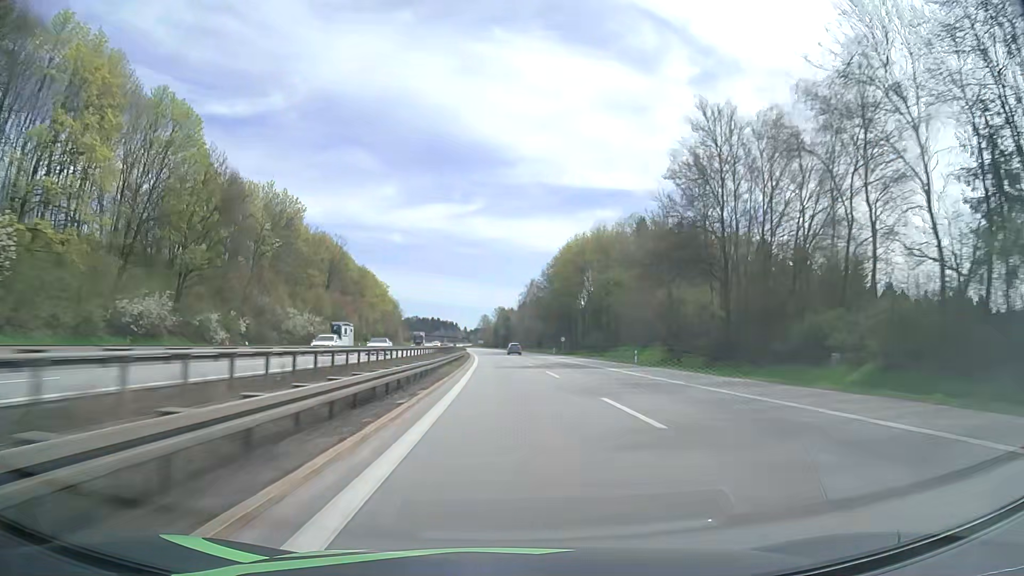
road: motorway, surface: asphalt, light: Day
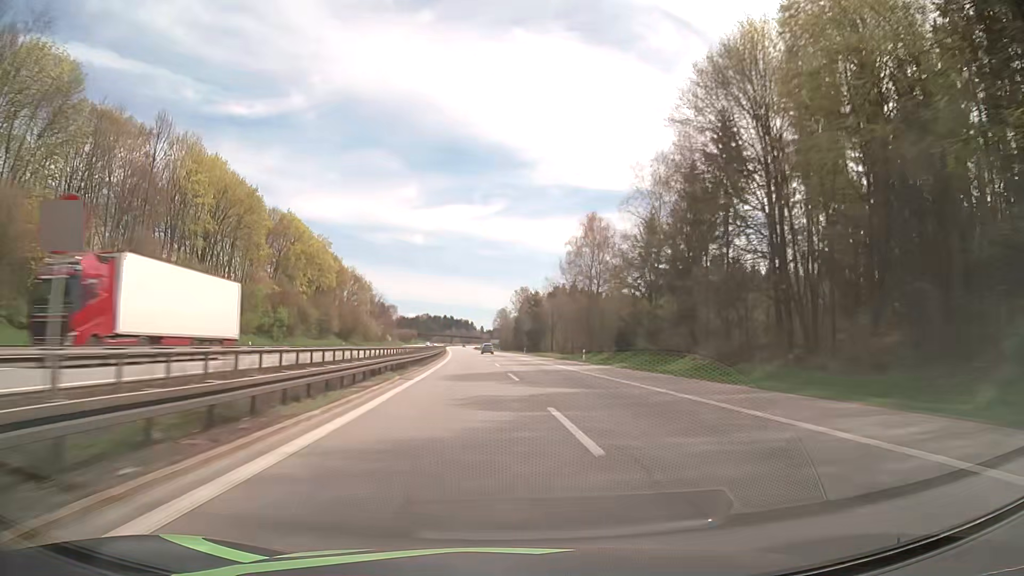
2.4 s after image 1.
(-1.5, +92.1) m; -2°
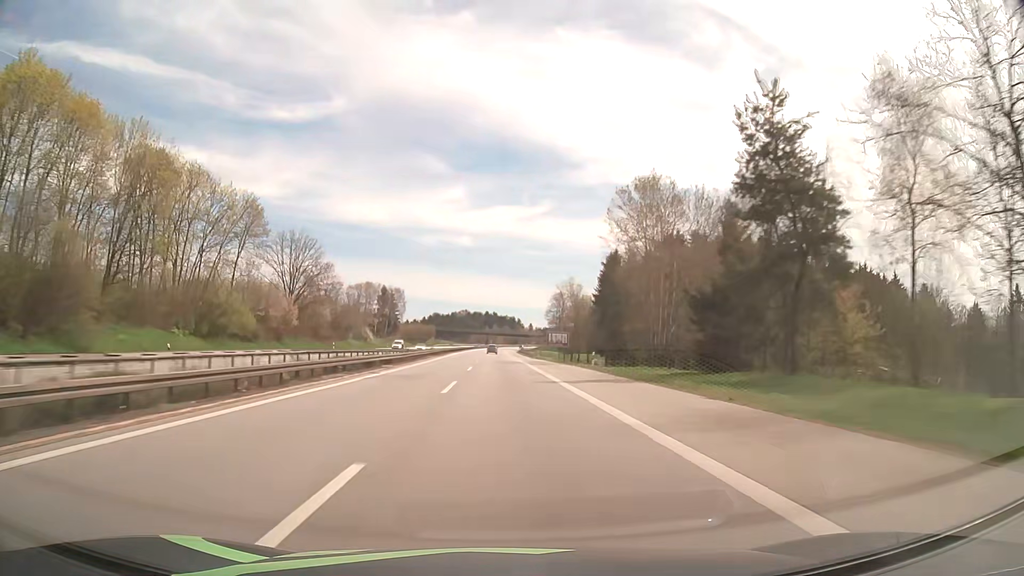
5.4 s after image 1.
(-3.9, +114.4) m; -4°
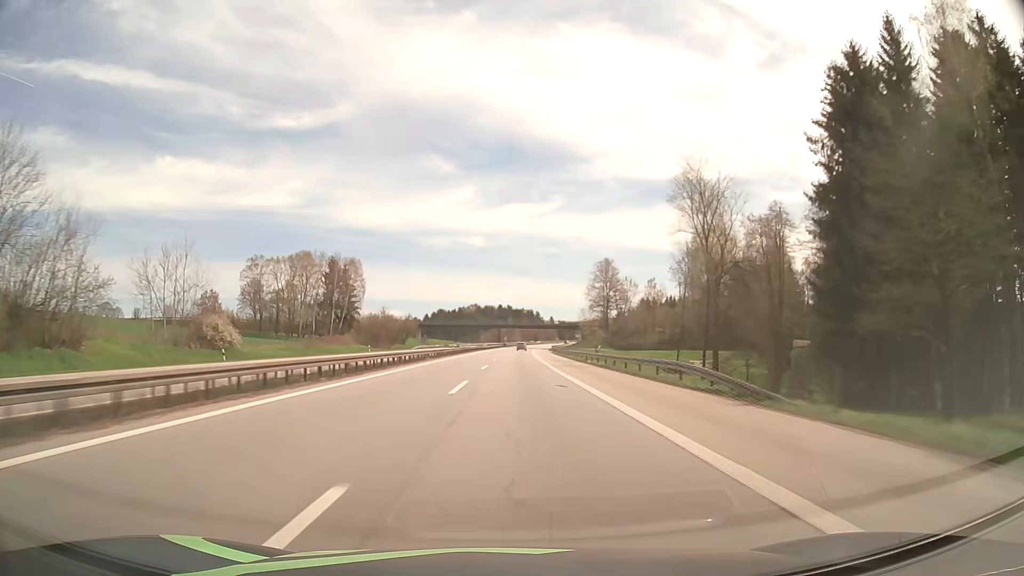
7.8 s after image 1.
(-1.9, +90.9) m; -2°
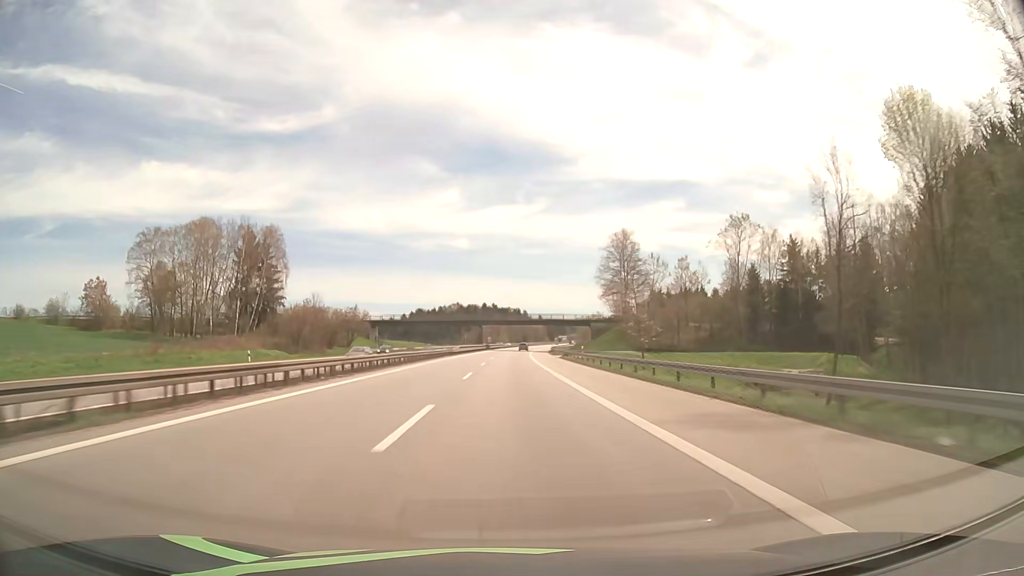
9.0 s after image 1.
(+0.4, +45.2) m; +1°
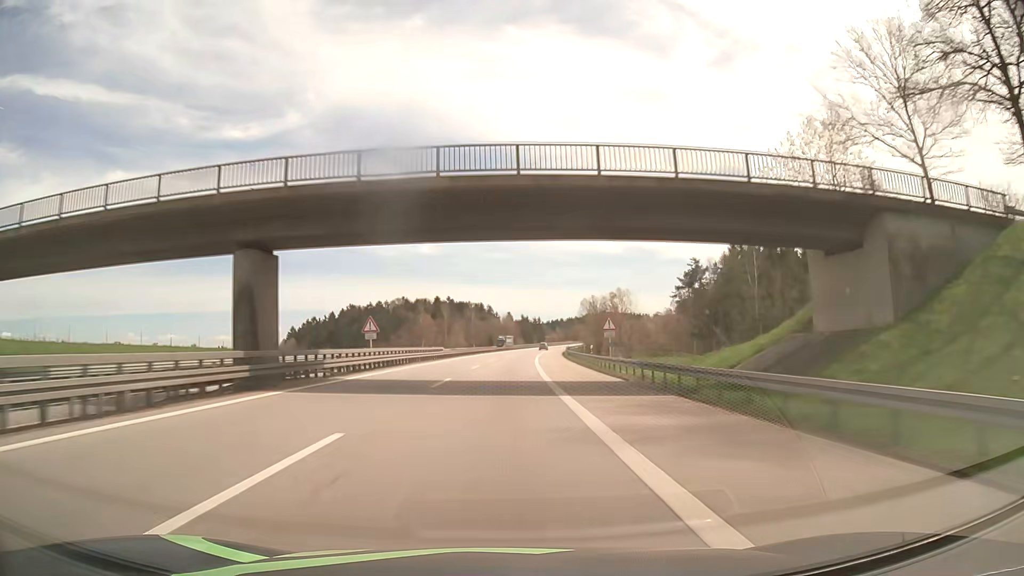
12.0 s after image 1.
(+2.7, +112.2) m; +3°
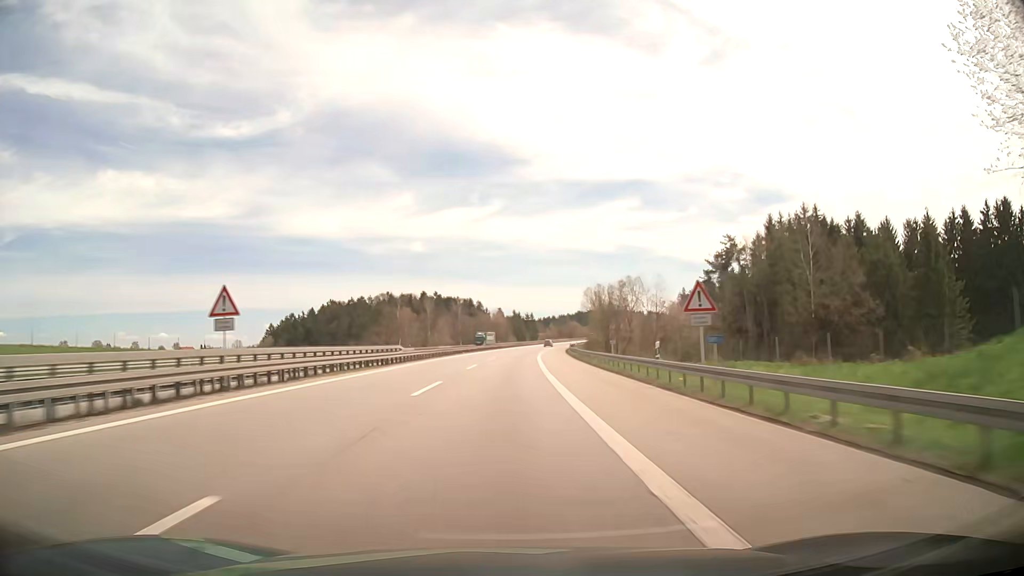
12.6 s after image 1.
(+0.1, +22.3) m; +1°
